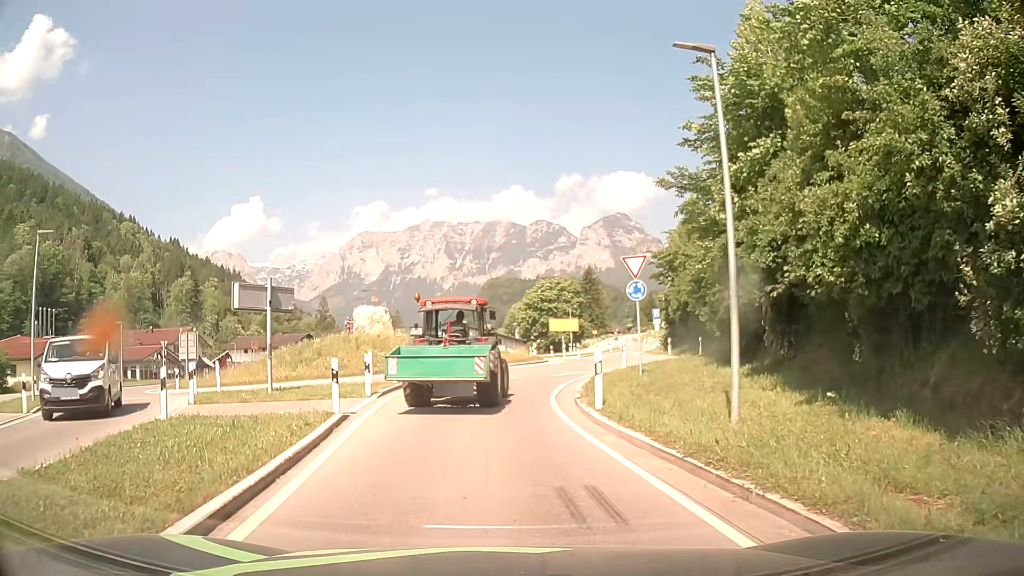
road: primary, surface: asphalt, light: Day
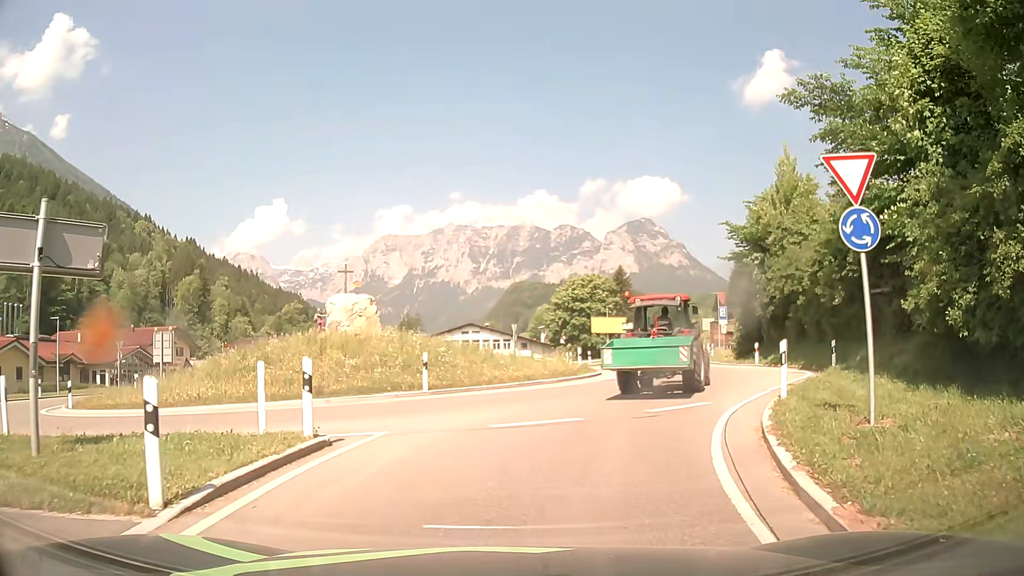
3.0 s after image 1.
(-0.3, +12.1) m; -3°
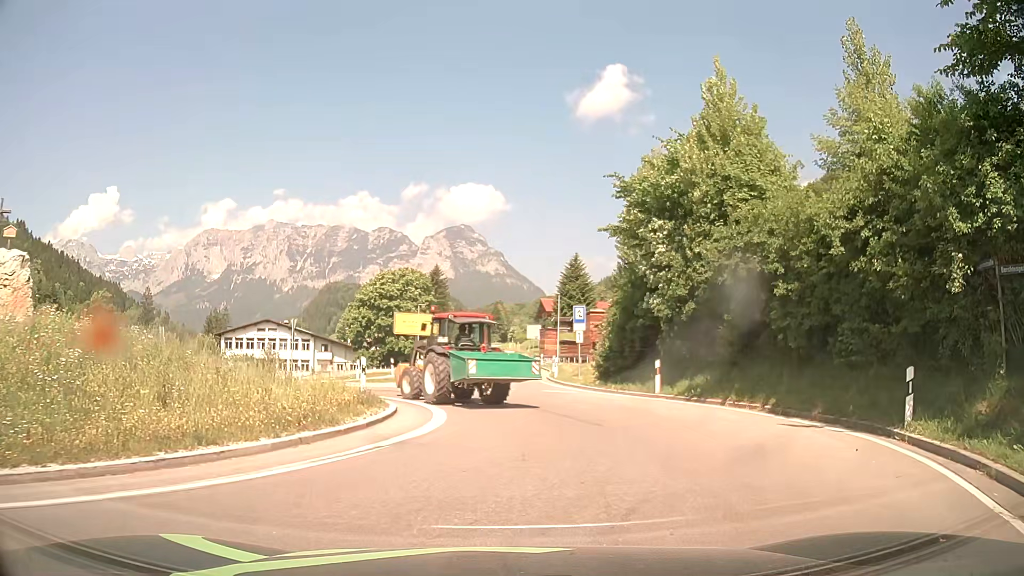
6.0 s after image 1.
(+1.8, +13.4) m; +16°
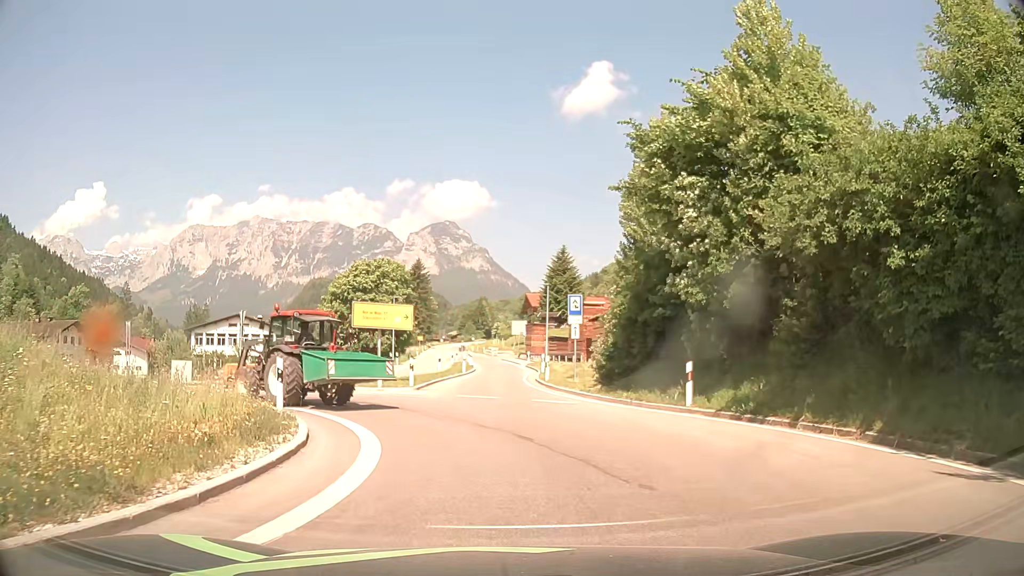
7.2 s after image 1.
(+0.2, +5.7) m; +2°
(0, +10) (-1, +20) (-1, +30) (-1, +40) (-1, +50) (-2, +60) (-3, +70) (-4, +80) (-5, +90) (-5, +100) m
